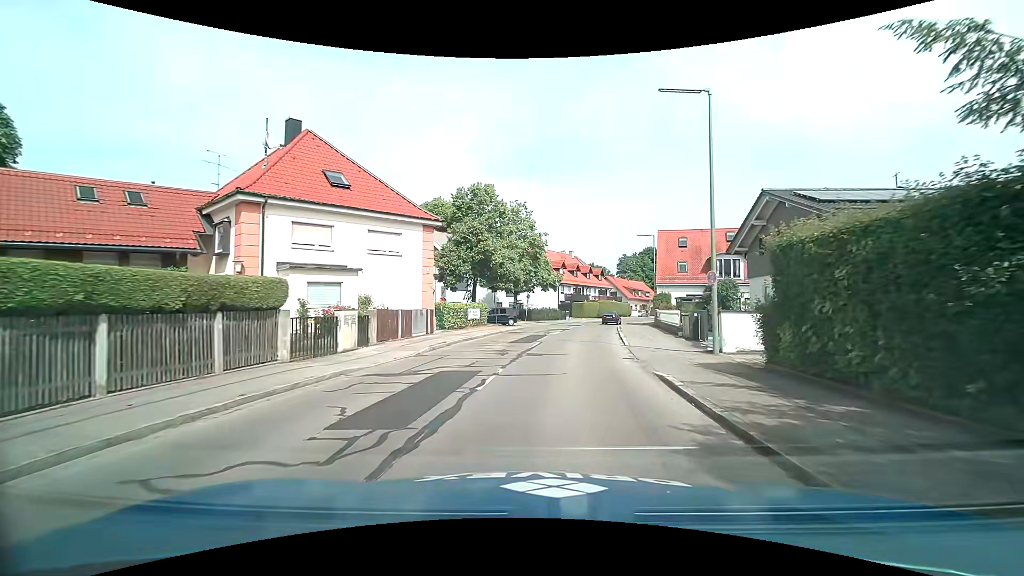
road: tertiary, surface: asphalt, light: Day
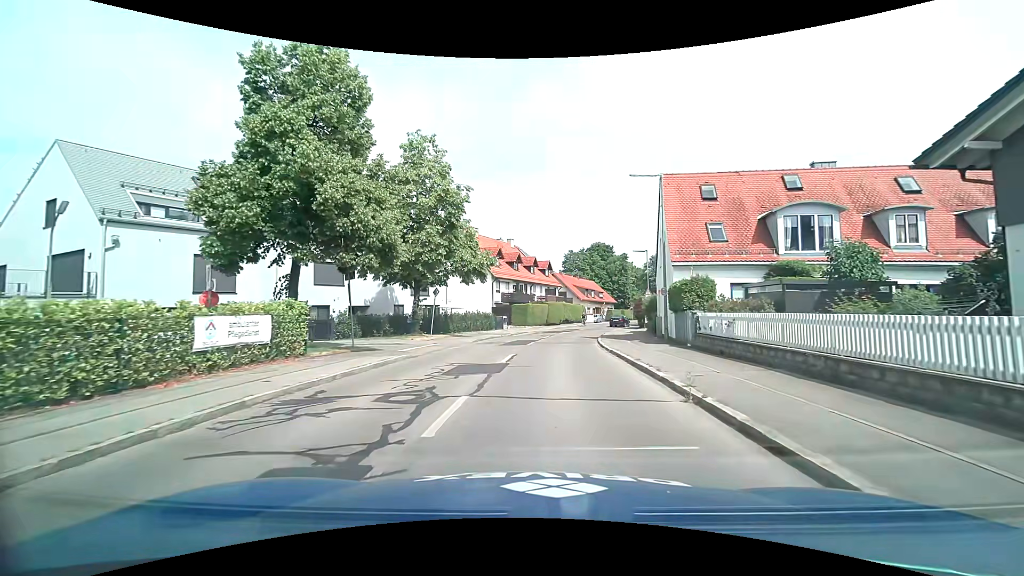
(+1.3, +22.3) m; +6°
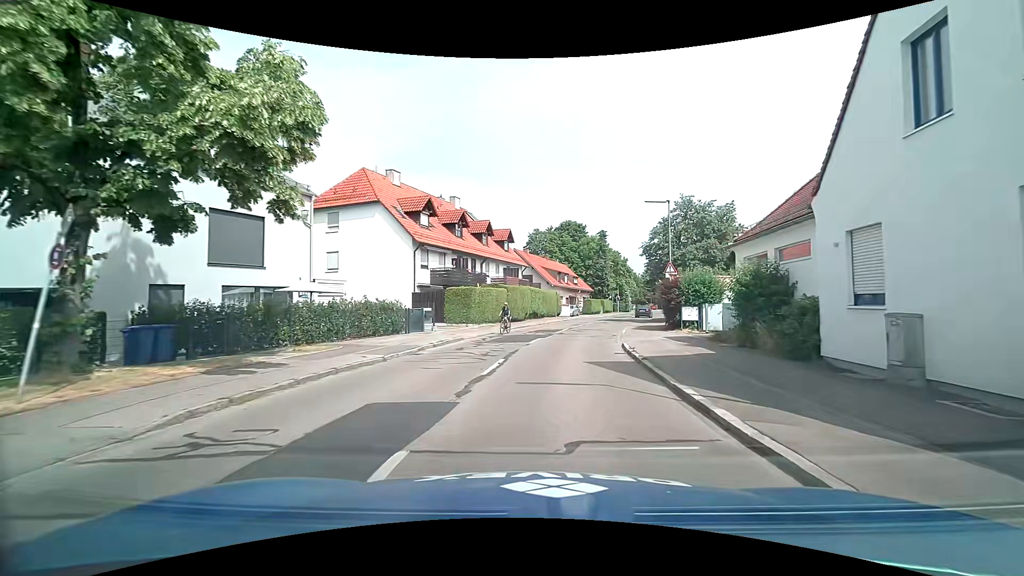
(+0.8, +21.9) m; +5°
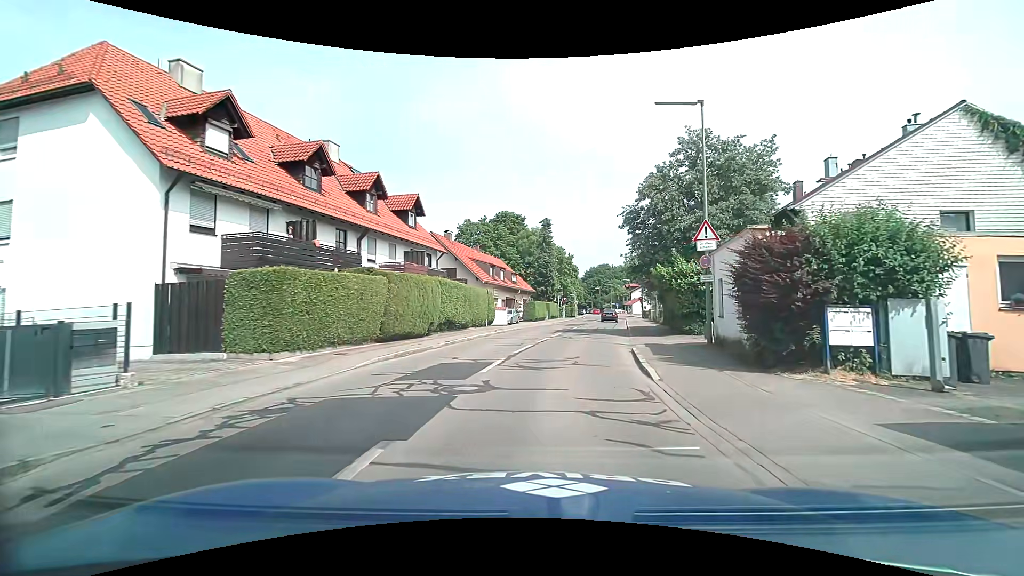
(+0.6, +17.3) m; +6°
